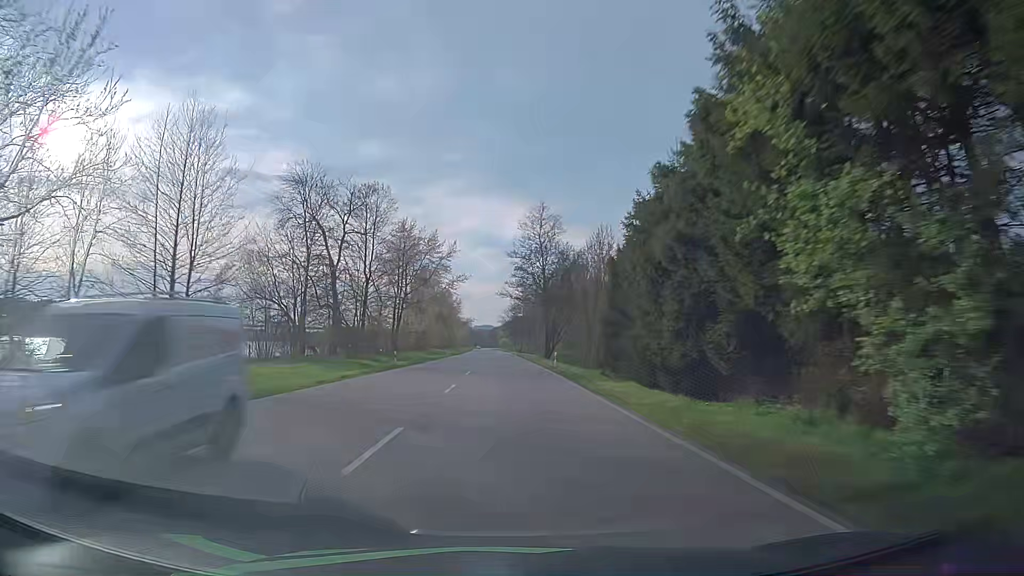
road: primary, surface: asphalt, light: Day
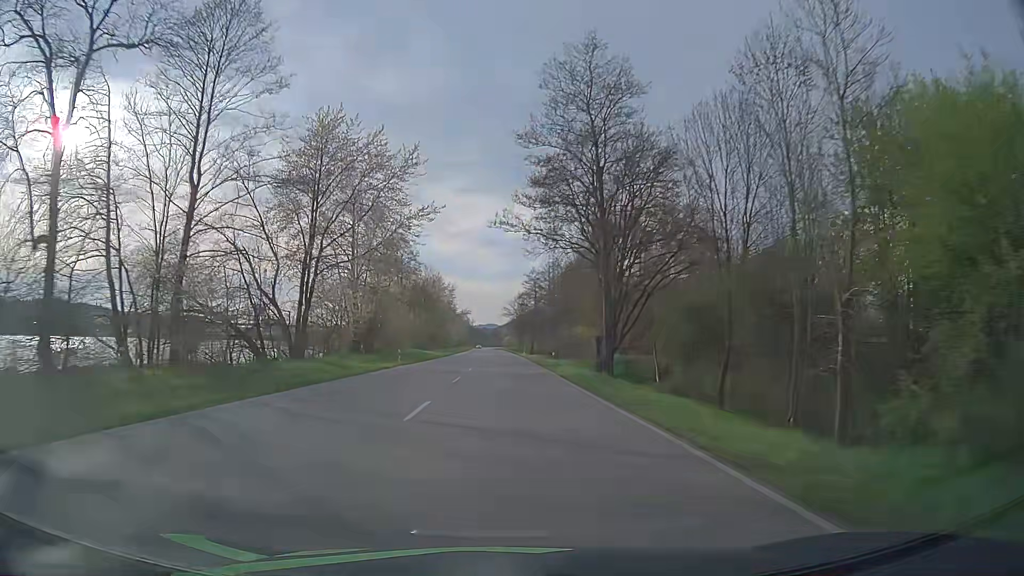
(-0.1, +42.9) m; 0°
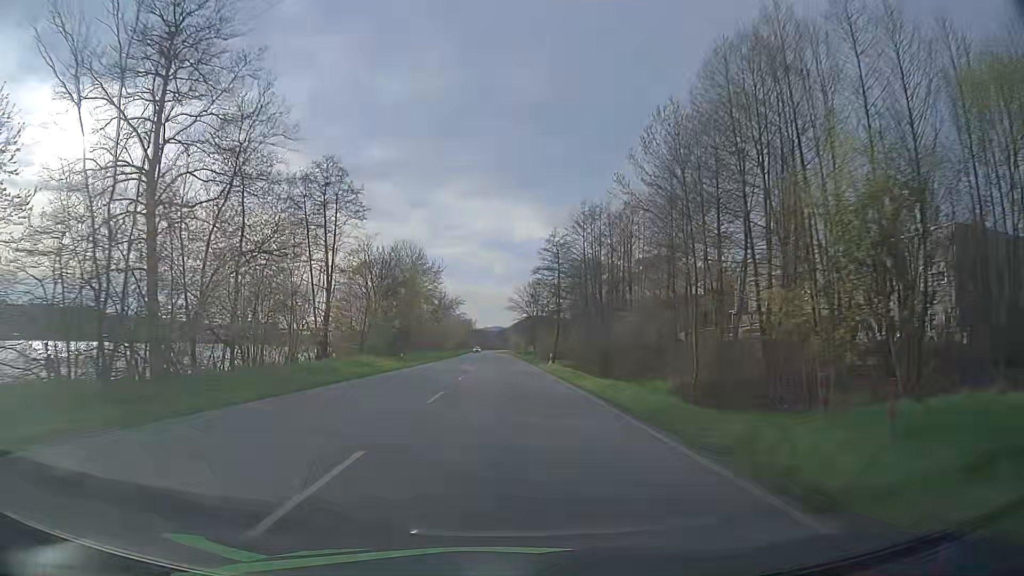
(-0.3, +43.5) m; -1°
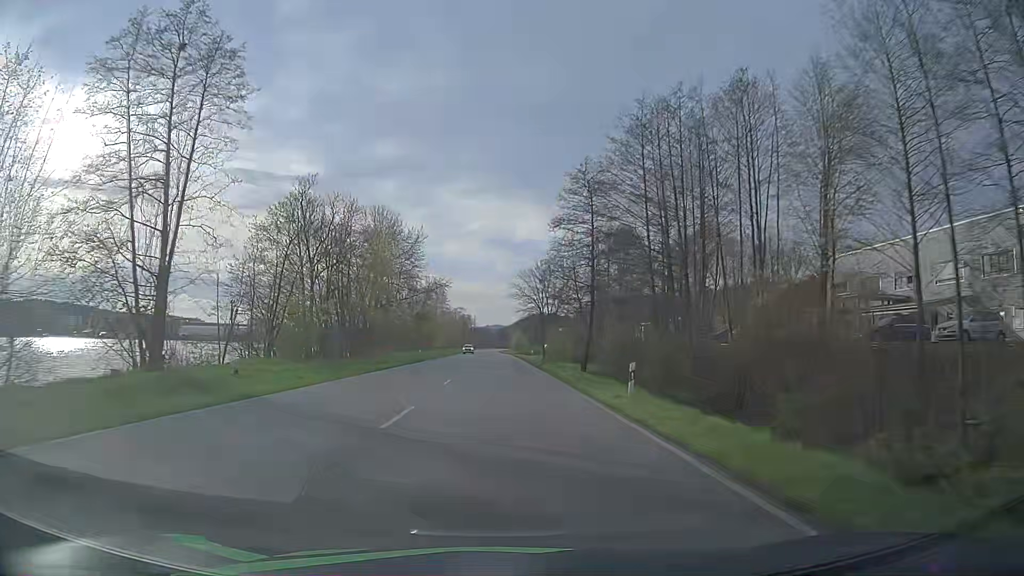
(+0.1, +29.3) m; 0°
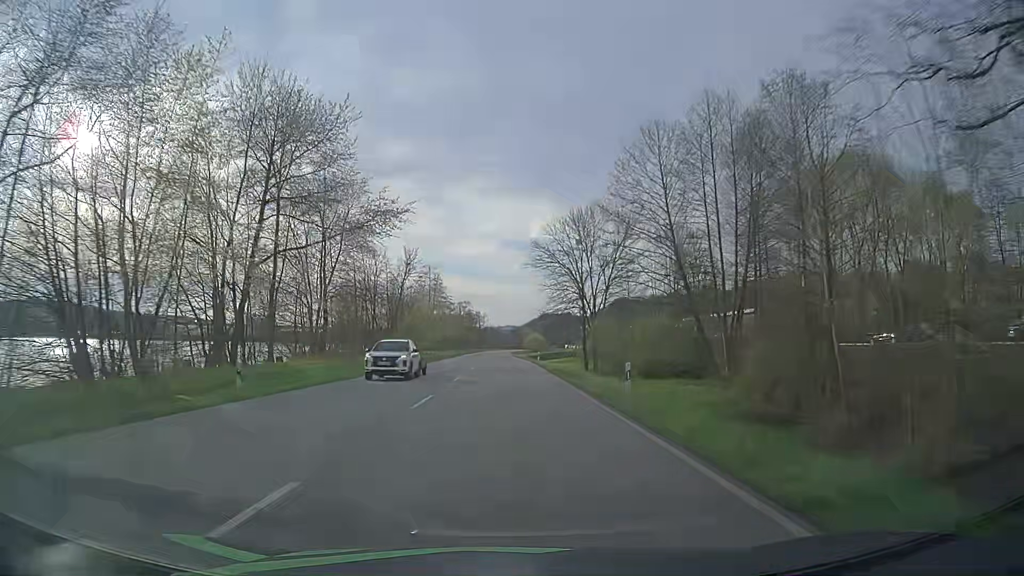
(-0.1, +44.5) m; 0°
(0, +10) (0, +20) (0, +30) (-1, +40) (-1, +50) (-1, +60) (-1, +70) (-1, +80) (-1, +90) (-1, +100) m
